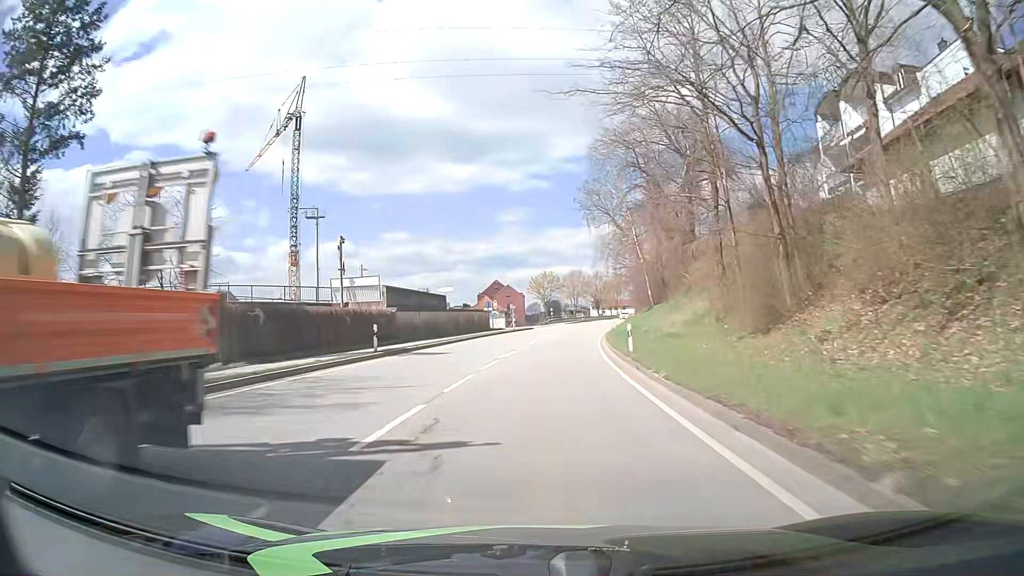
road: primary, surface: asphalt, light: Day
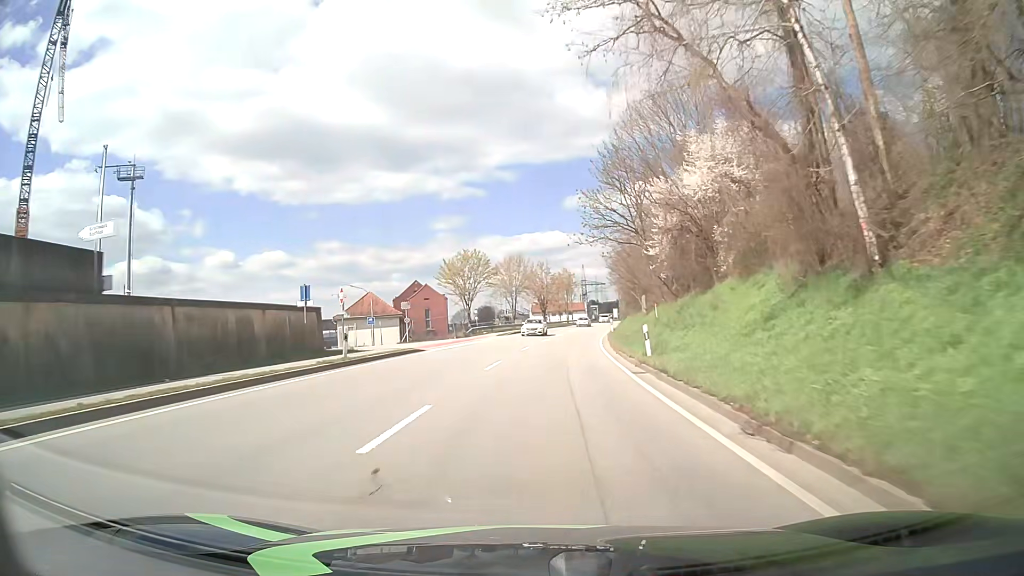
(+2.2, +42.6) m; +6°
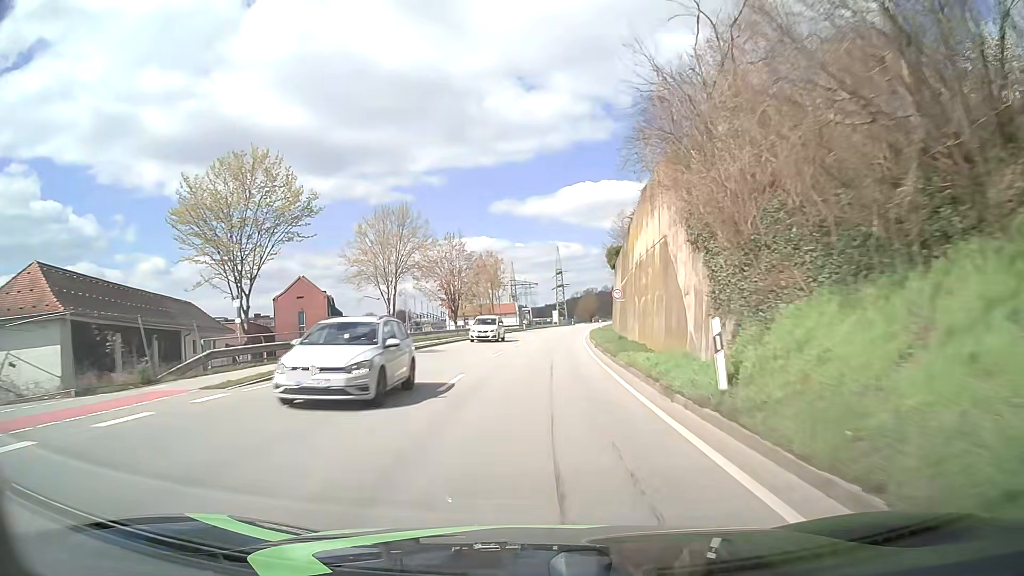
(+2.5, +42.6) m; +6°
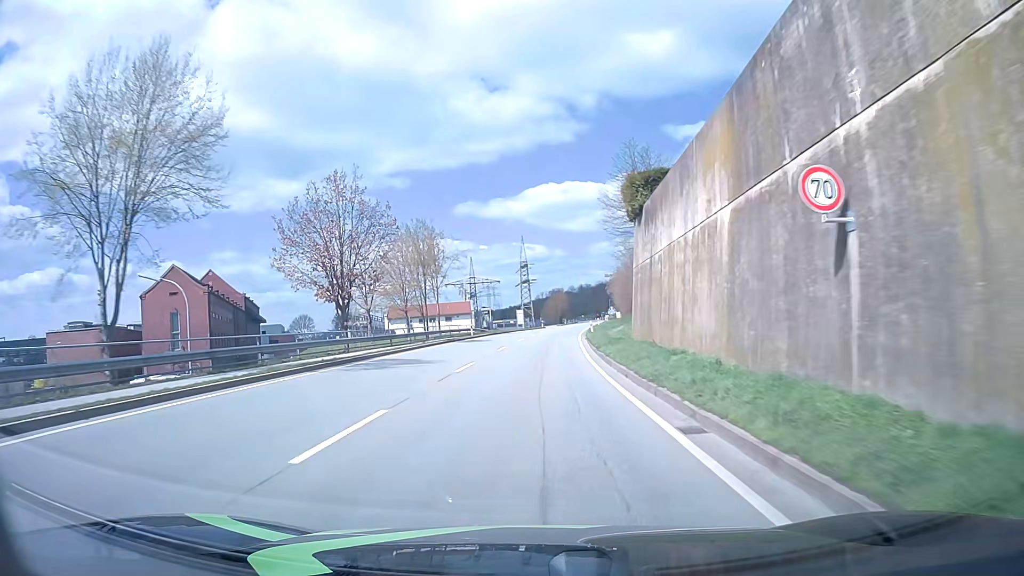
(+0.9, +31.9) m; +3°
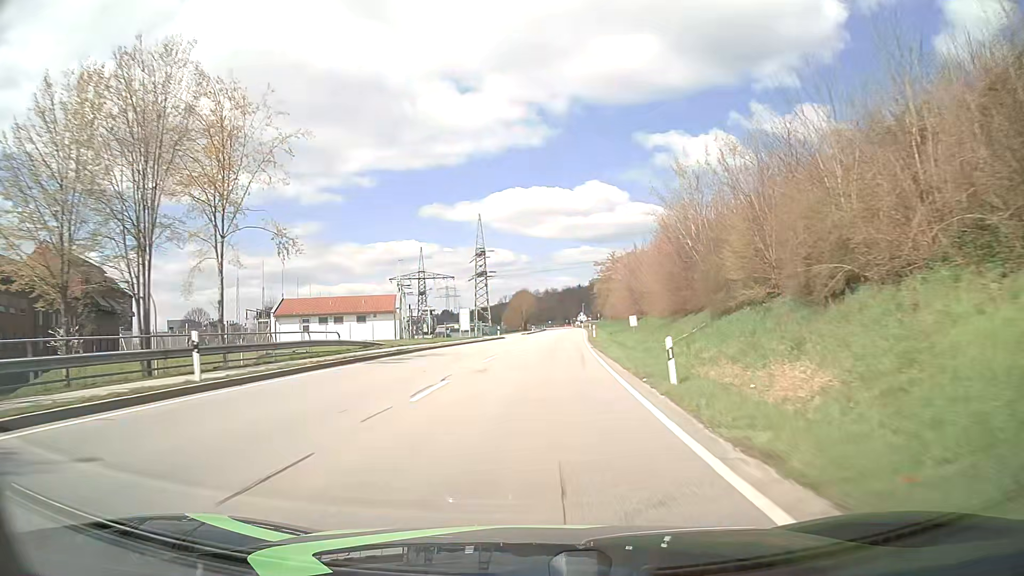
(+1.2, +42.7) m; +3°
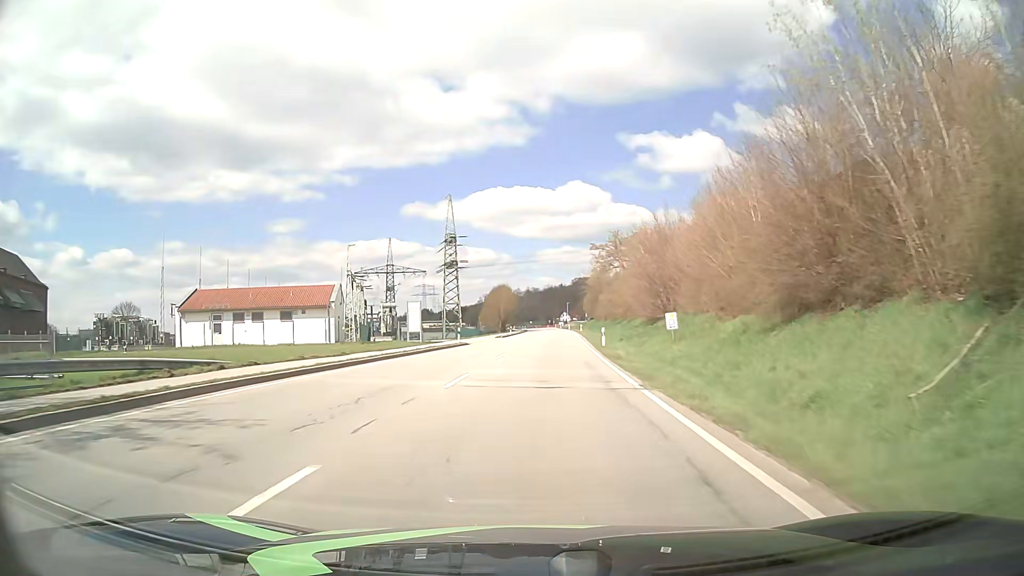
(+0.3, +21.4) m; +2°
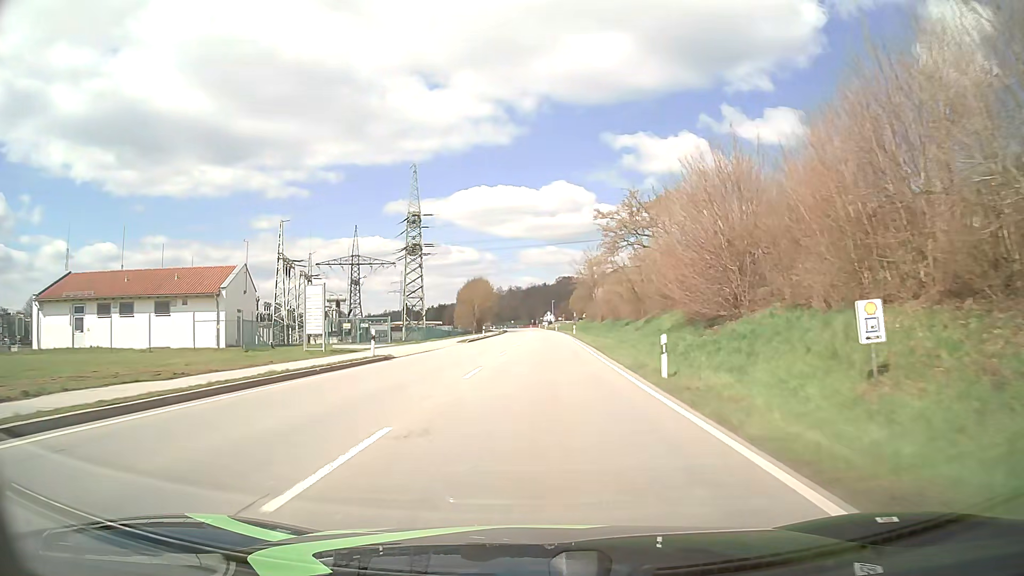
(+0.3, +21.5) m; +1°
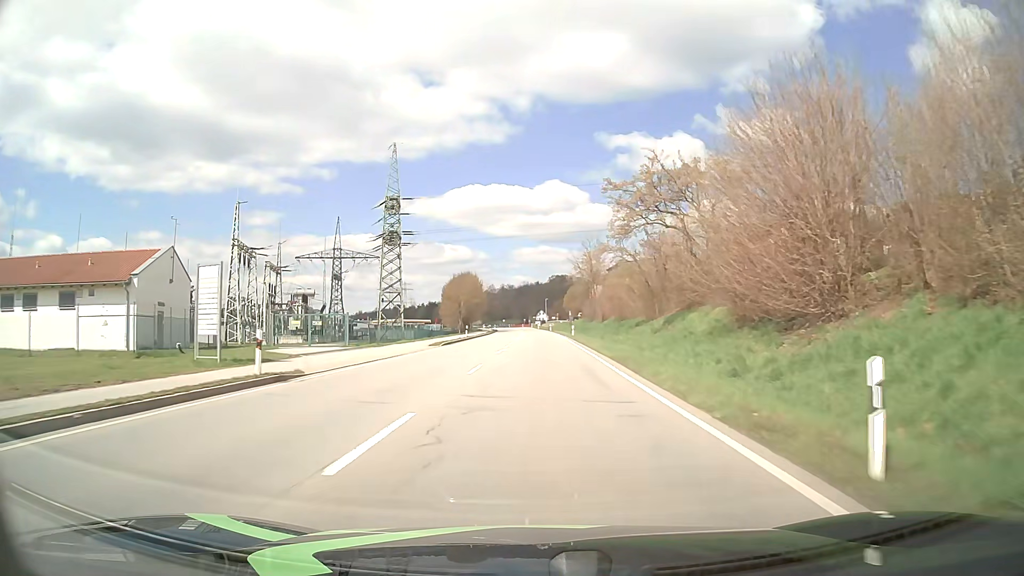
(+0.1, +10.7) m; +1°
(0, +10) (0, +20) (0, +30) (+1, +40) (+1, +50) (+1, +60) (+1, +70) (+1, +80) (+1, +90) (+1, +100) m
